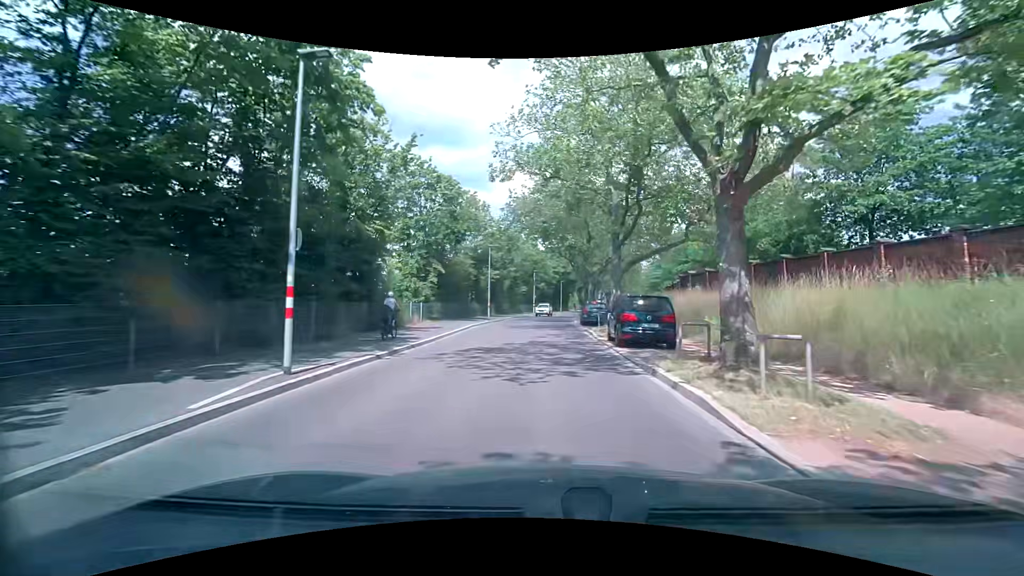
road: tertiary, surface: asphalt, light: Day
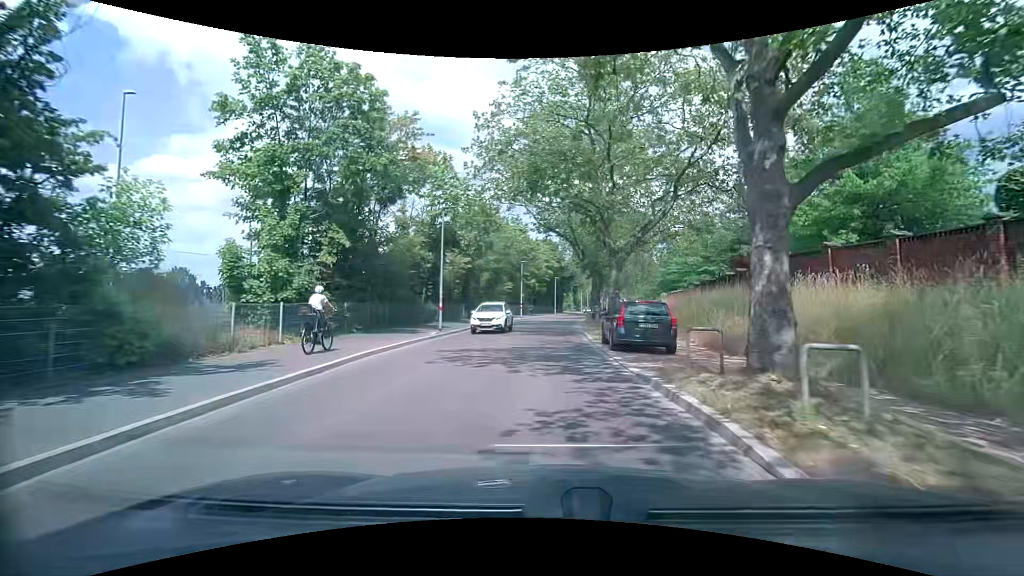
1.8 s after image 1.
(+0.1, +16.2) m; 0°
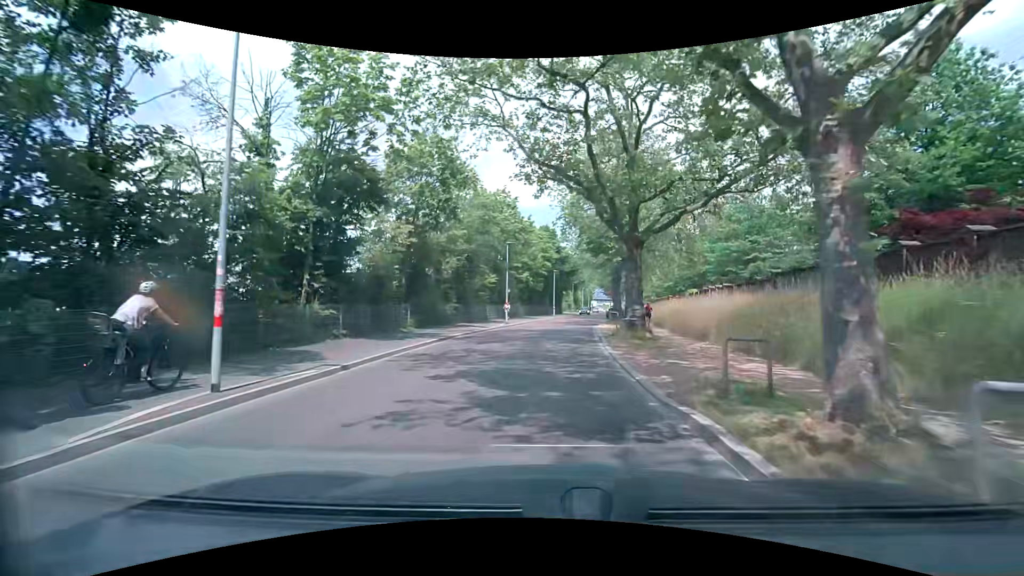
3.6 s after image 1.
(+0.3, +16.4) m; +1°
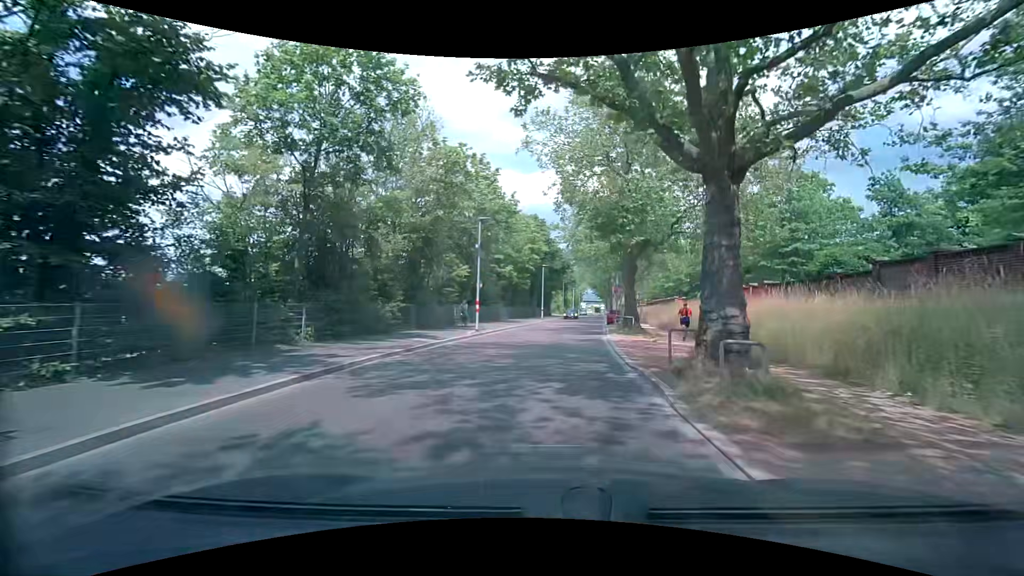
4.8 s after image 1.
(+0.1, +10.4) m; +2°
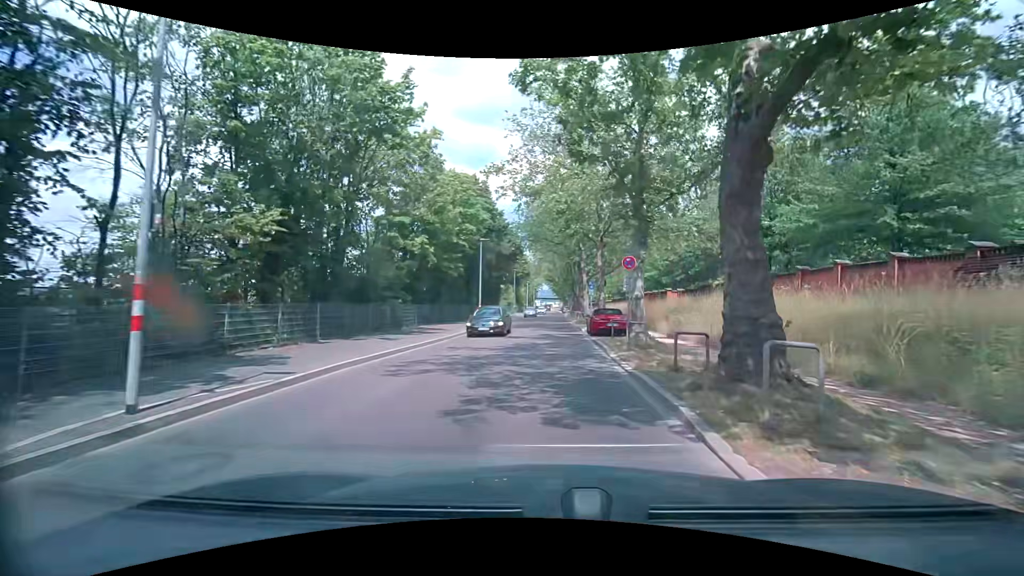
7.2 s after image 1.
(+0.8, +20.0) m; +4°
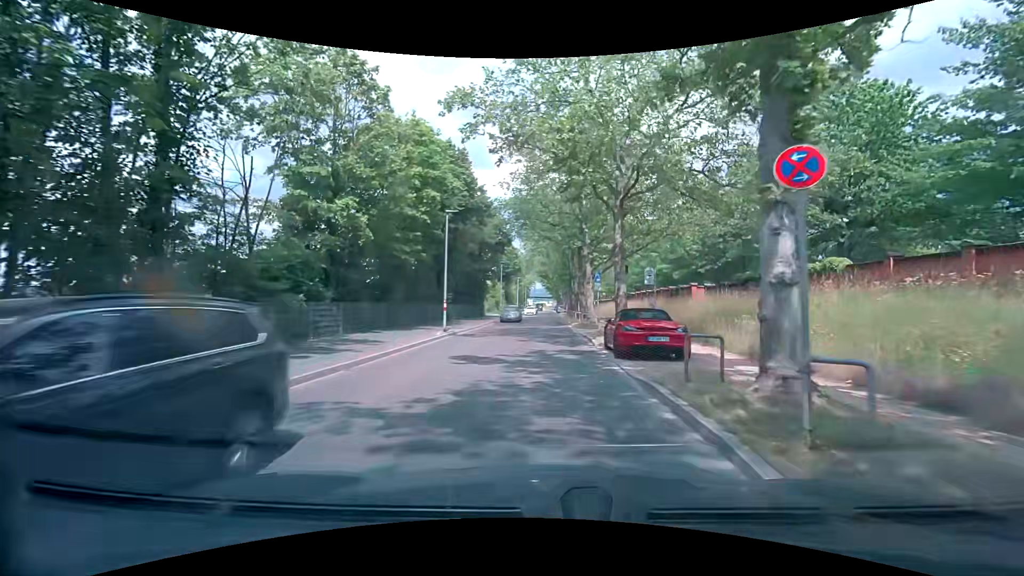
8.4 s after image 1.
(+0.2, +10.2) m; +2°
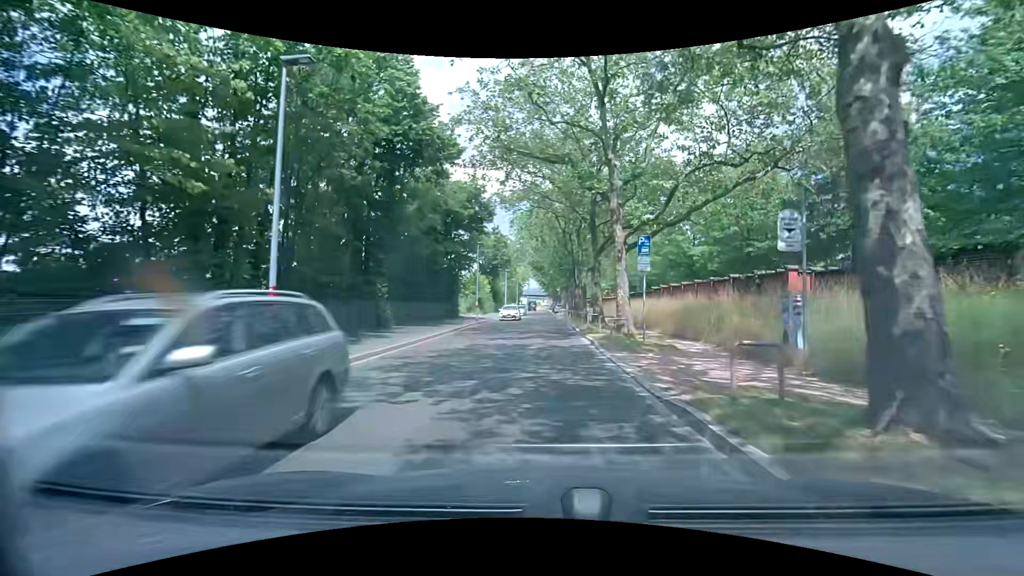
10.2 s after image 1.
(+0.1, +15.7) m; 0°
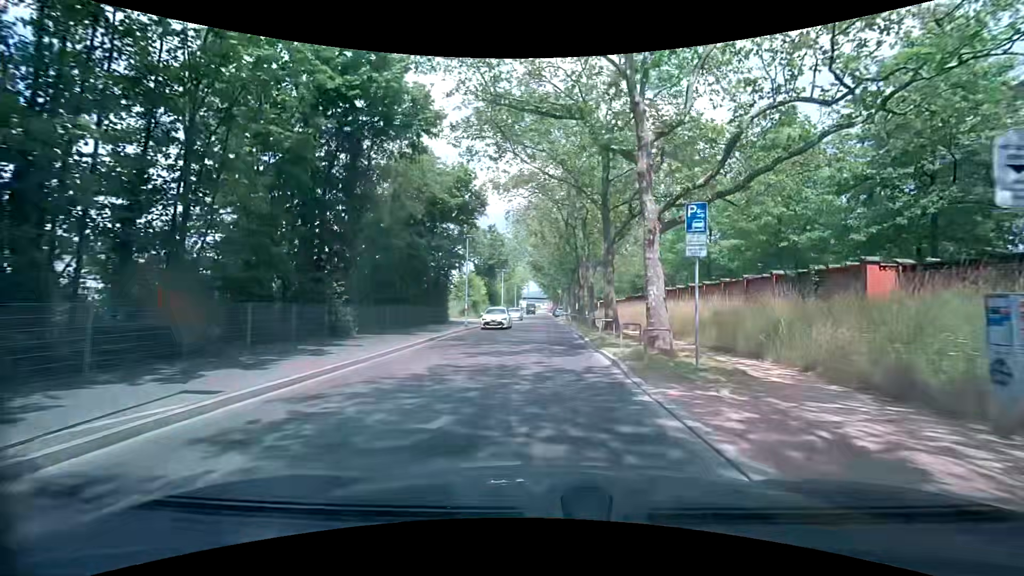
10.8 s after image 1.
(0.0, +5.3) m; 0°
(0, +10) (0, +20) (0, +30) (0, +40) (0, +50) (0, +60) (0, +70) (0, +80) (0, +90) (0, +100) m
